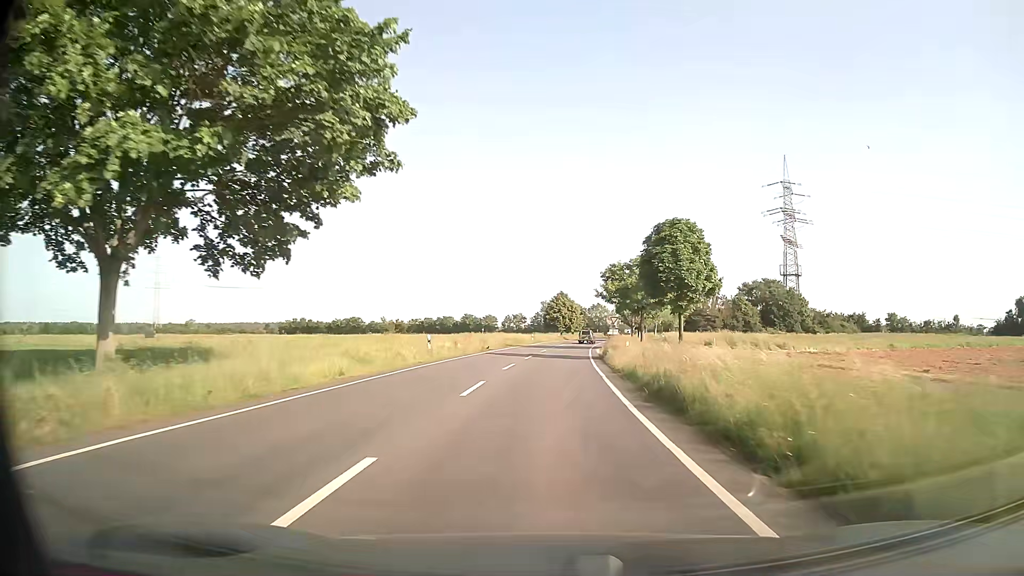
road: secondary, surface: asphalt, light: Day
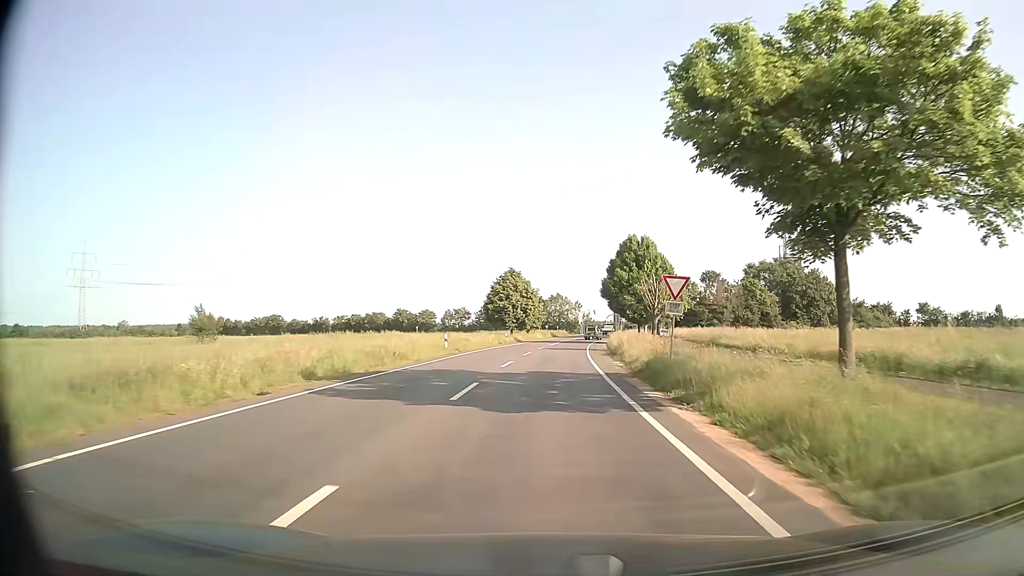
(+1.3, +45.0) m; +4°
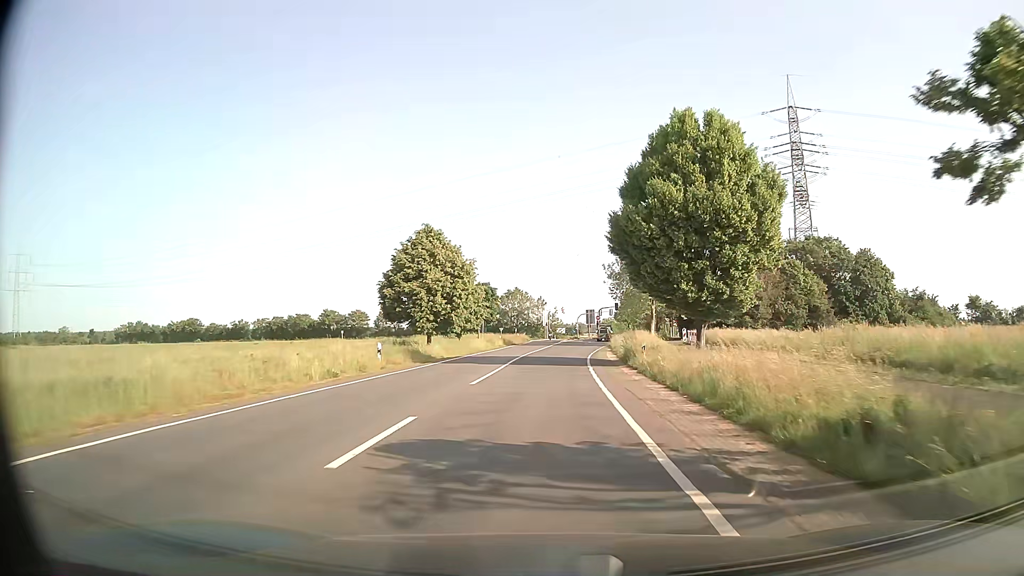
(+1.3, +39.5) m; +3°
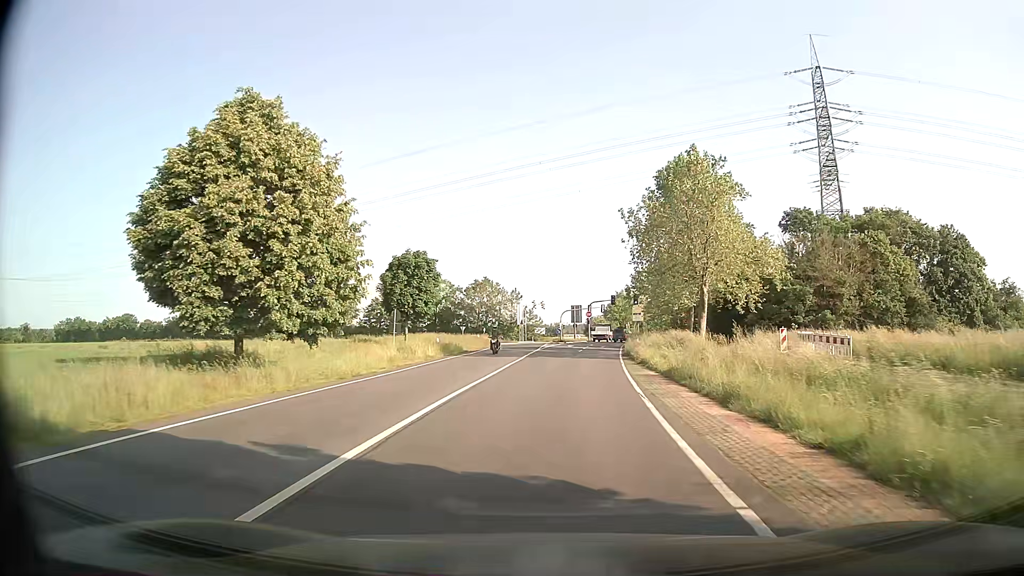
(+0.7, +29.7) m; +2°
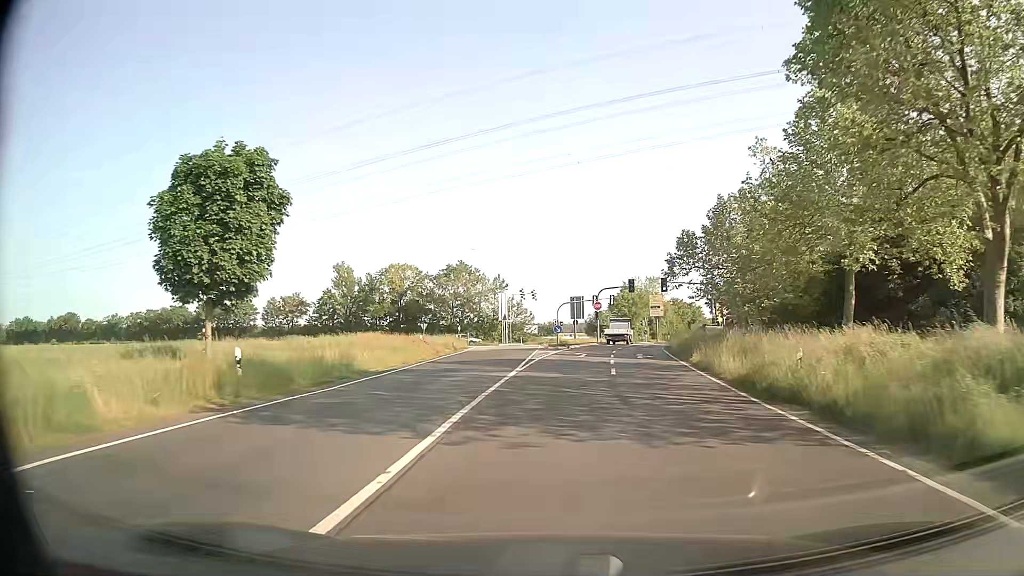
(+0.4, +27.2) m; +1°
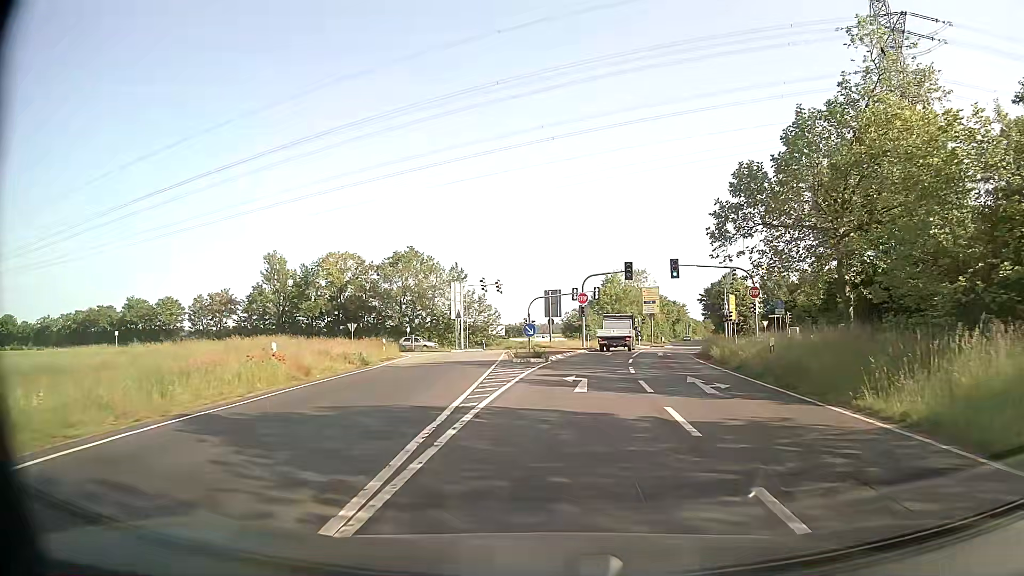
(+0.1, +18.1) m; +2°
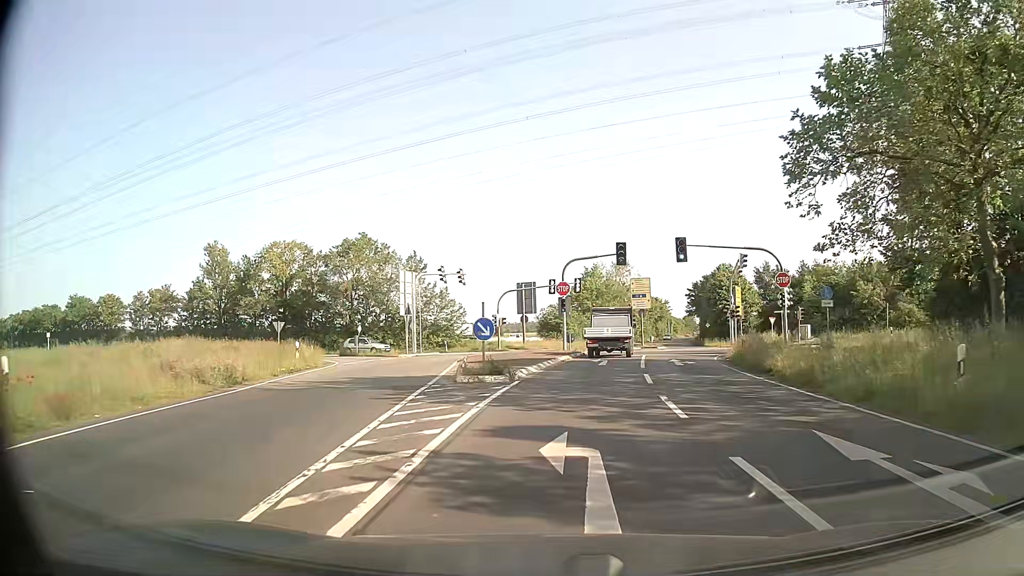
(+0.2, +10.7) m; +2°
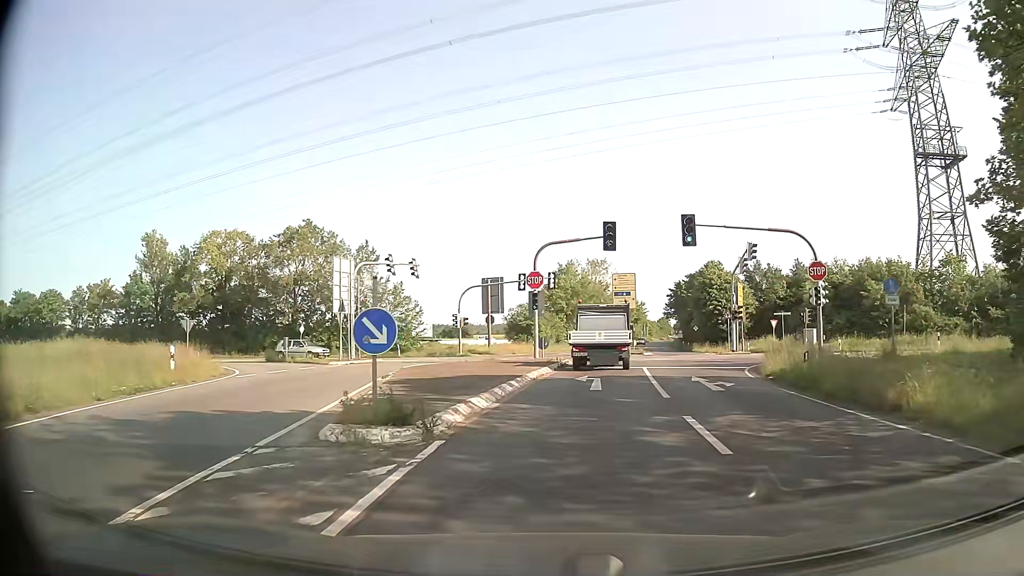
(+0.1, +8.7) m; +2°
(0, +10) (+1, +20) (+2, +30) (+2, +40) (-4, +48) (-12, +53) (-22, +56) (-32, +58) (-41, +60) (-51, +63) m
